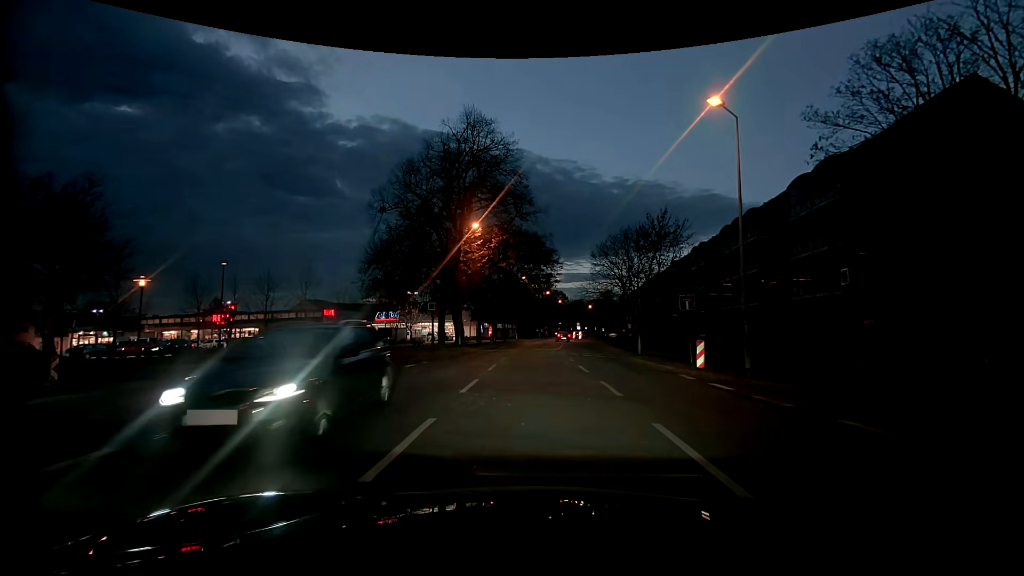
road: residential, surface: asphalt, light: Dusk
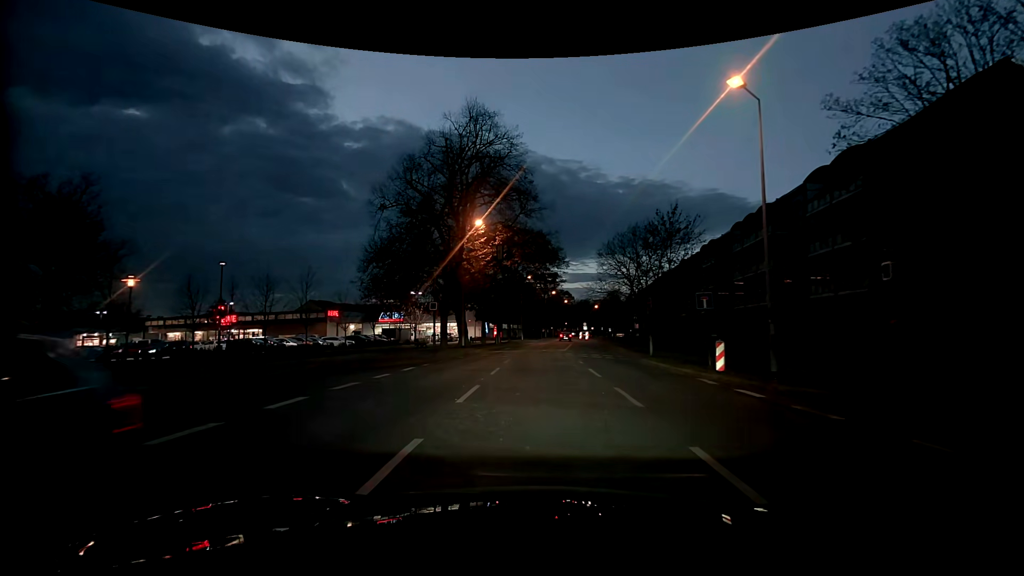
(0.0, +1.4) m; -1°
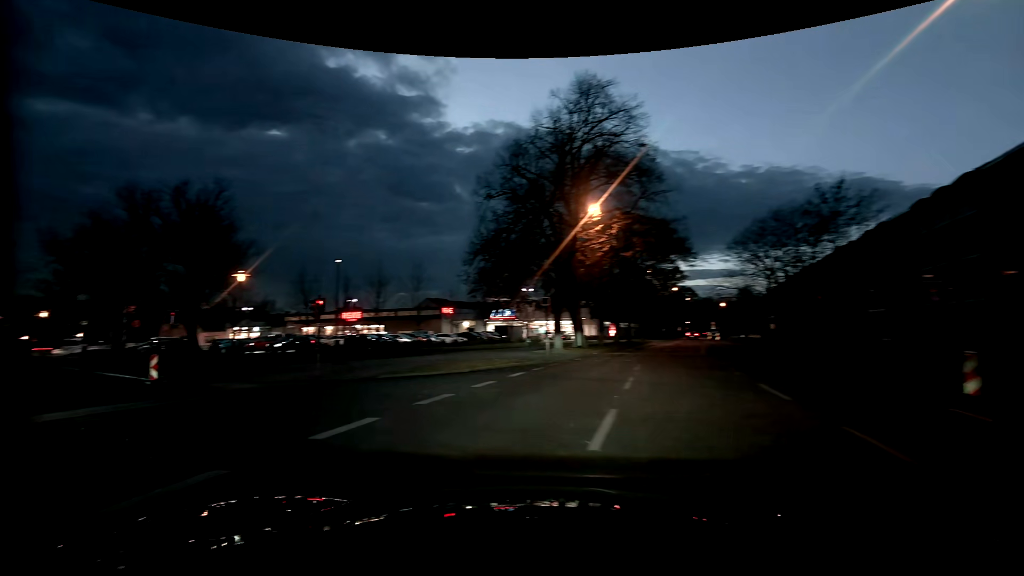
(-0.3, +3.8) m; -13°
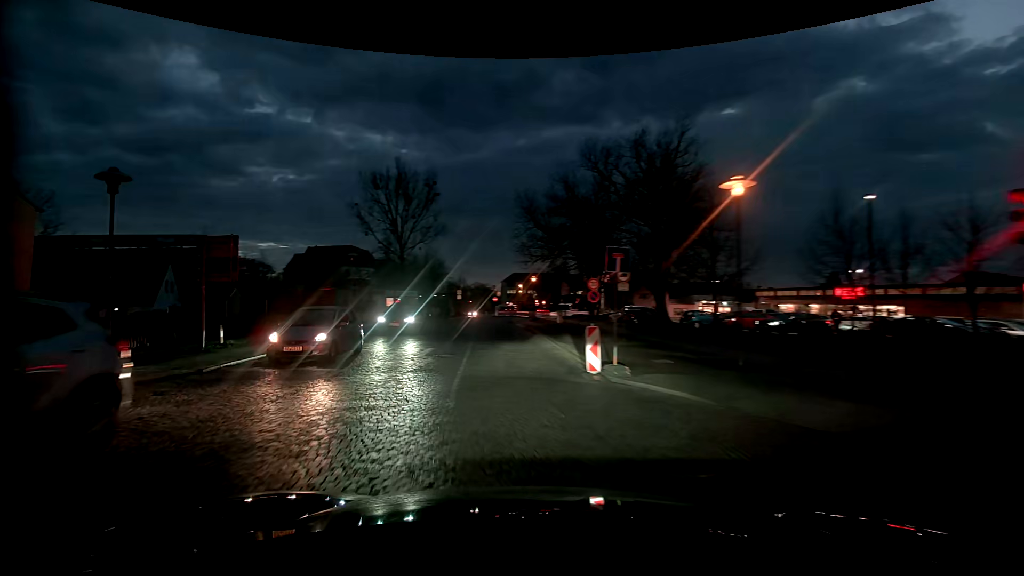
(-6.9, +13.1) m; -49°
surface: sett
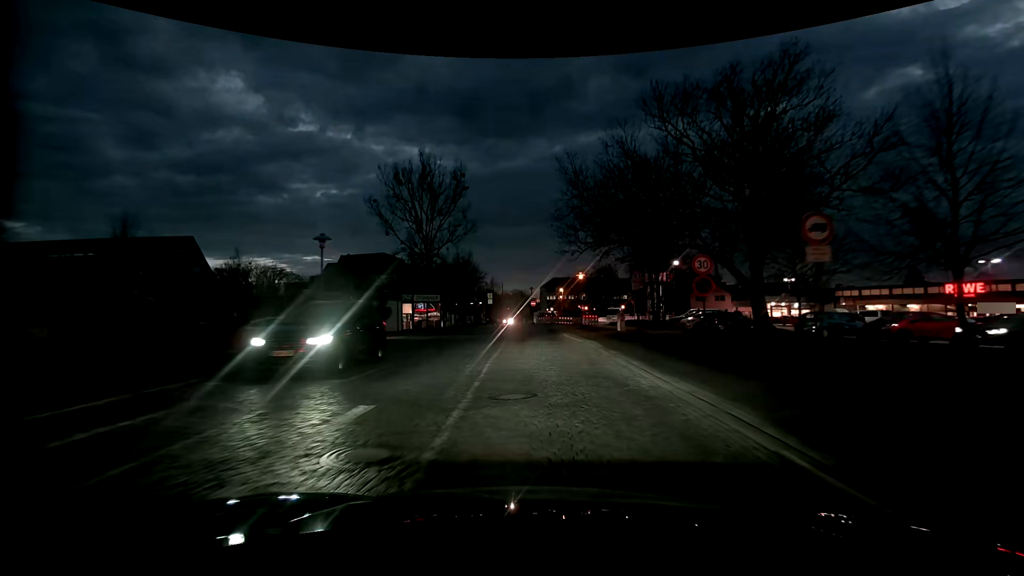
(-0.5, +10.8) m; -4°
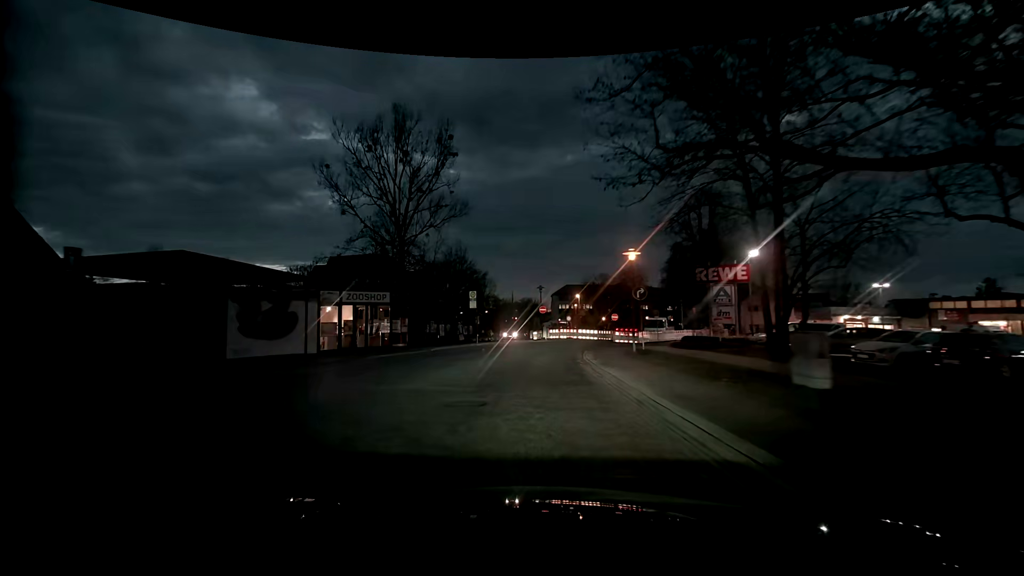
(+0.1, +20.5) m; -1°
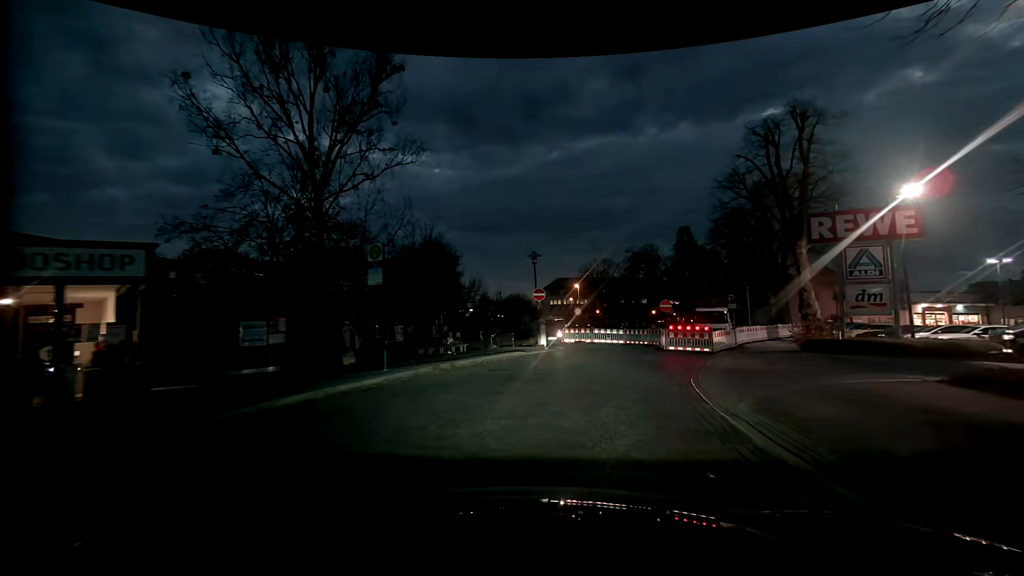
(-0.4, +19.5) m; +1°
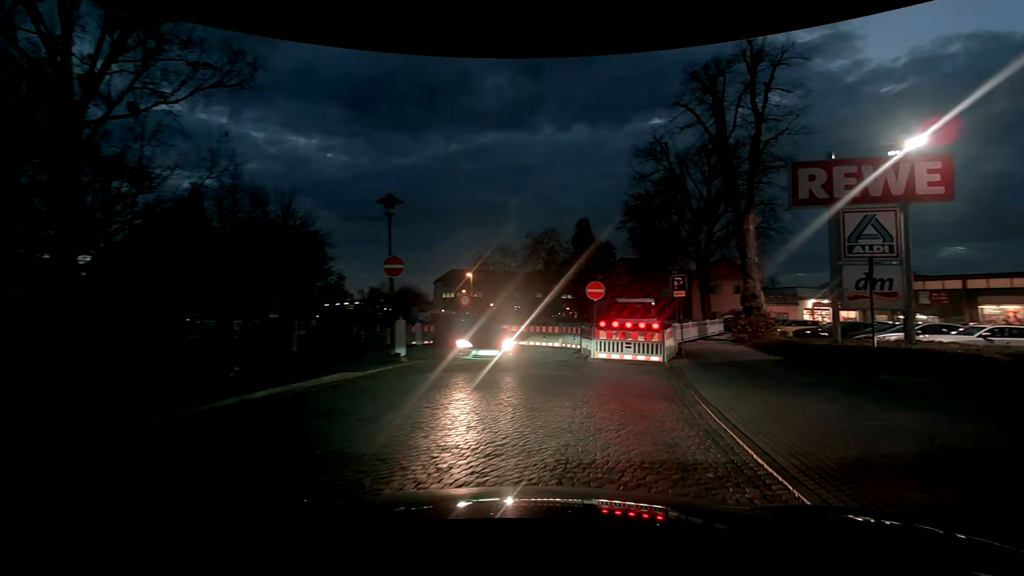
(+0.6, +9.5) m; +13°
